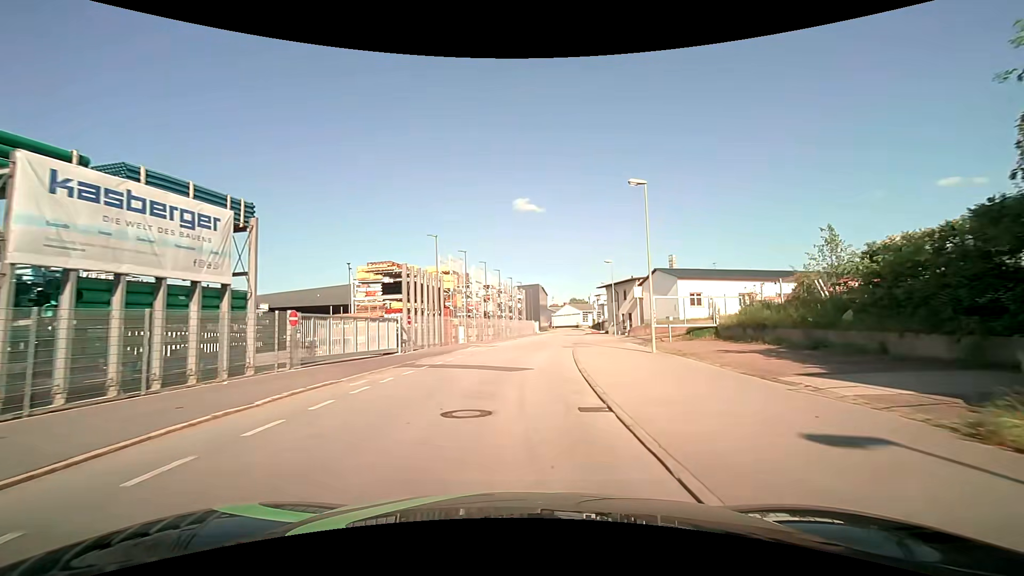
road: residential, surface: asphalt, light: Day
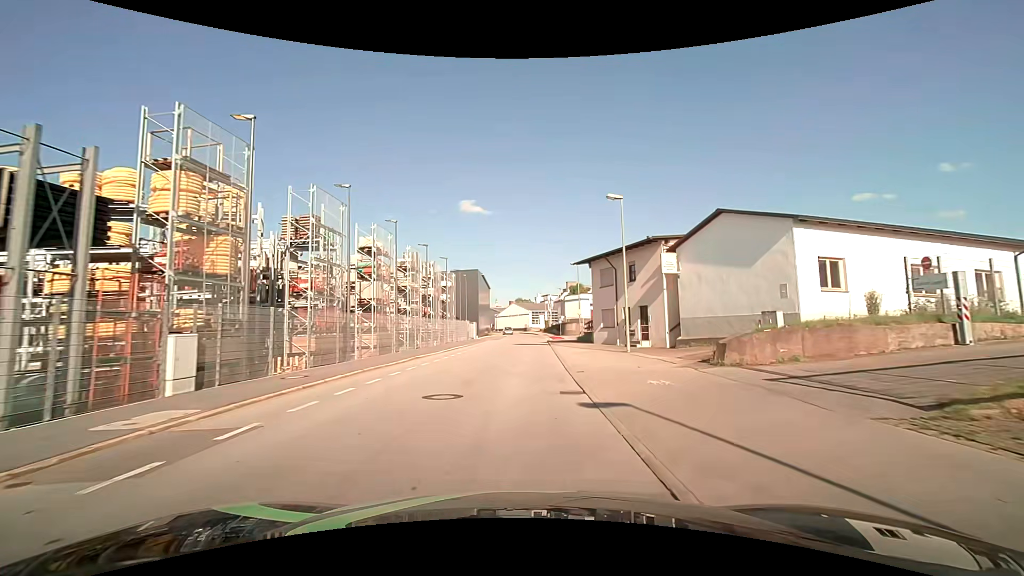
(+1.7, +27.8) m; +7°
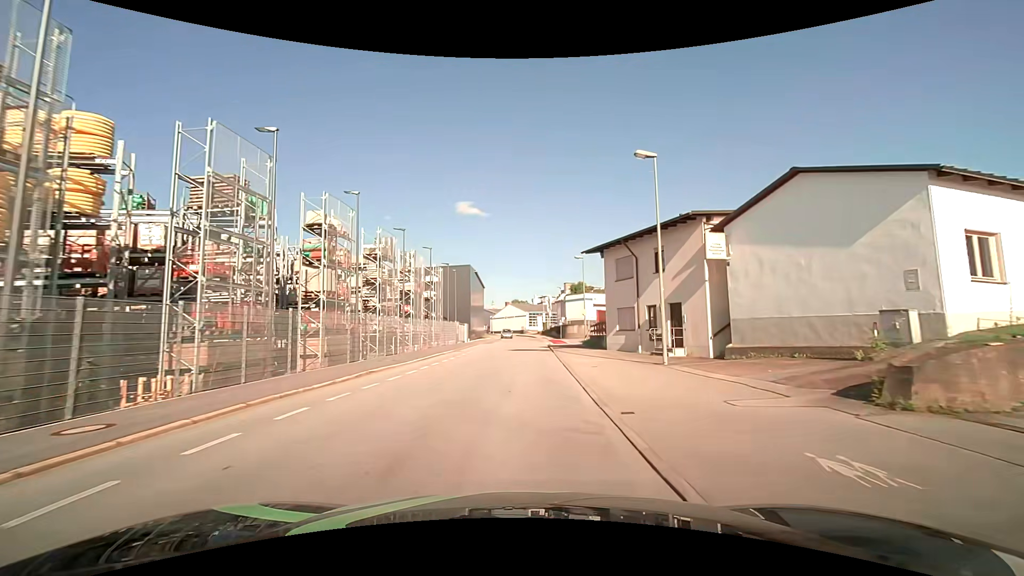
(0.0, +6.7) m; 0°
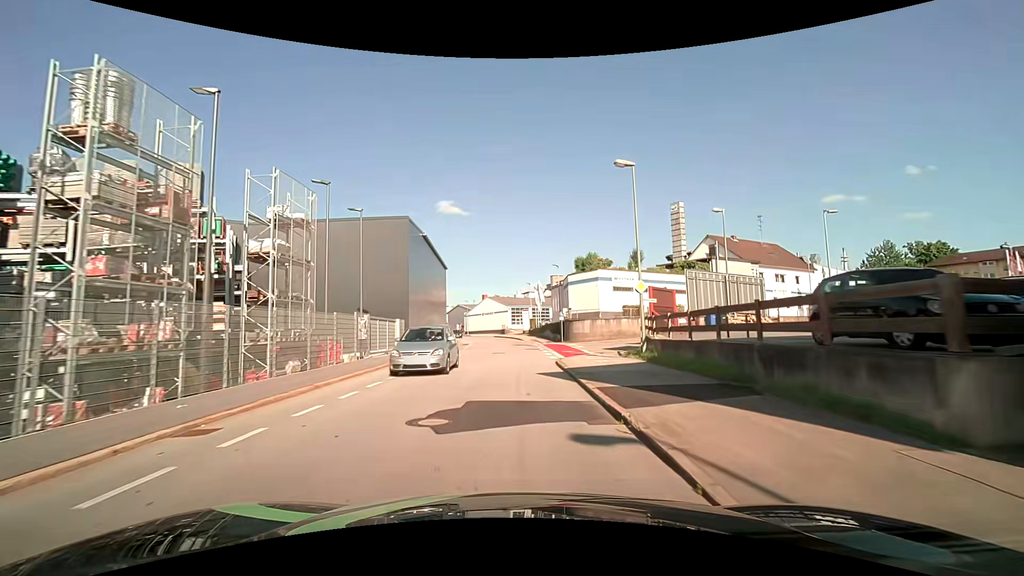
(+0.5, +25.8) m; +2°
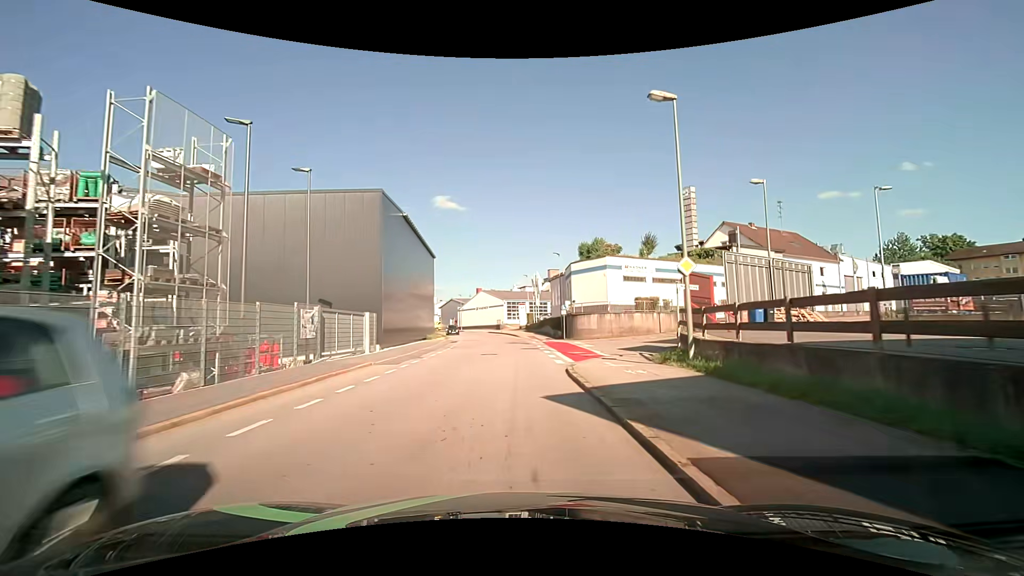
(0.0, +5.6) m; 0°
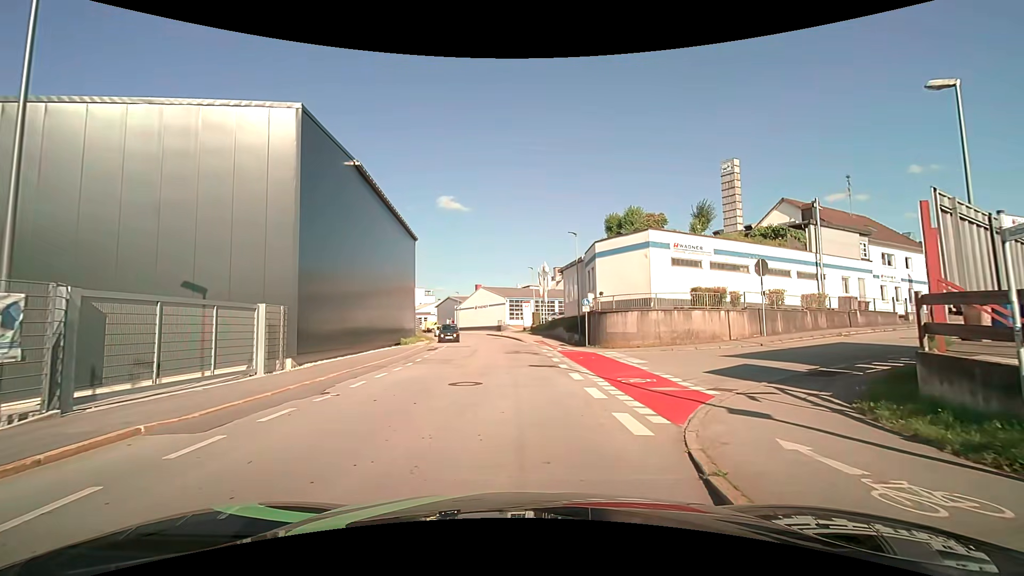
(0.0, +10.7) m; 0°
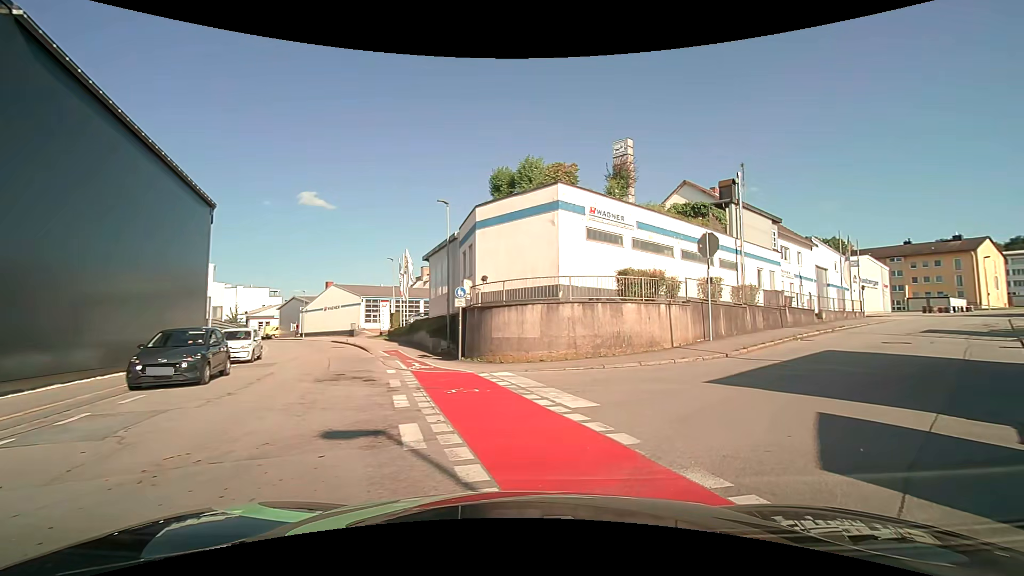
(+0.5, +9.8) m; +13°
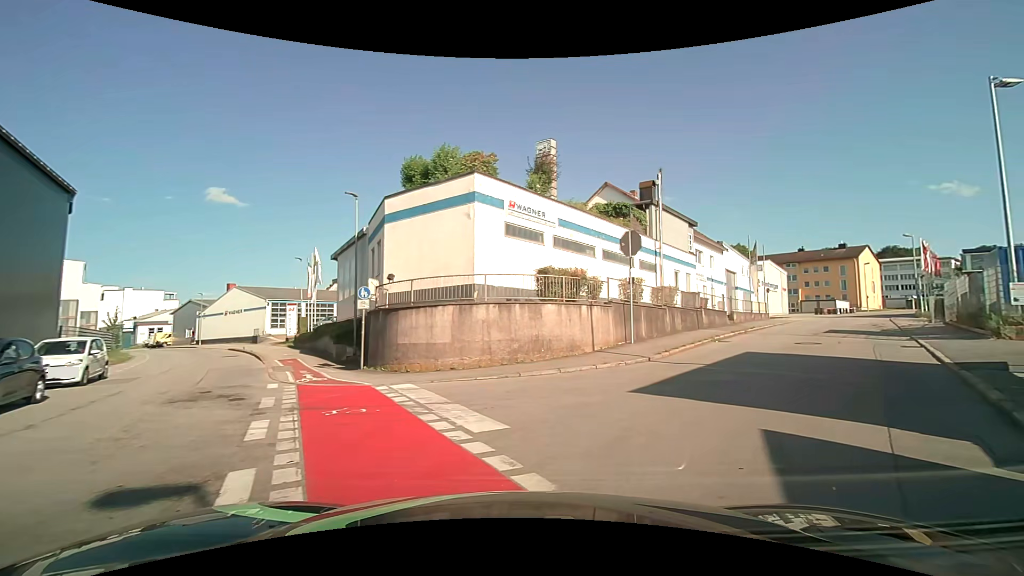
(+0.1, +1.6) m; +9°
(+4, +9) (+10, +17) (+16, +25) (+22, +33) (+28, +41) (+35, +48) (+41, +56) (+48, +63) (+56, +70) (+64, +76) m
